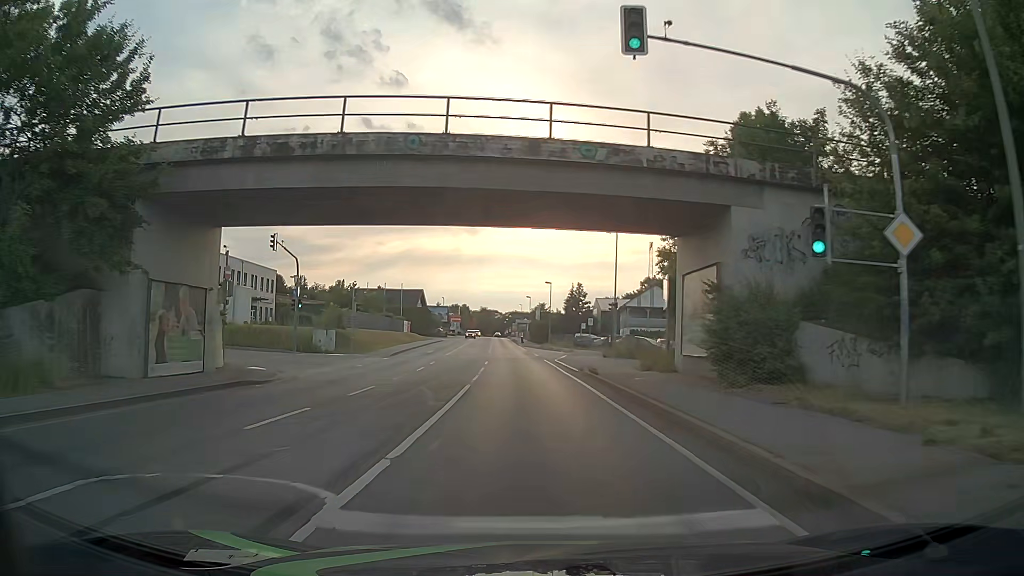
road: primary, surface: asphalt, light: Day
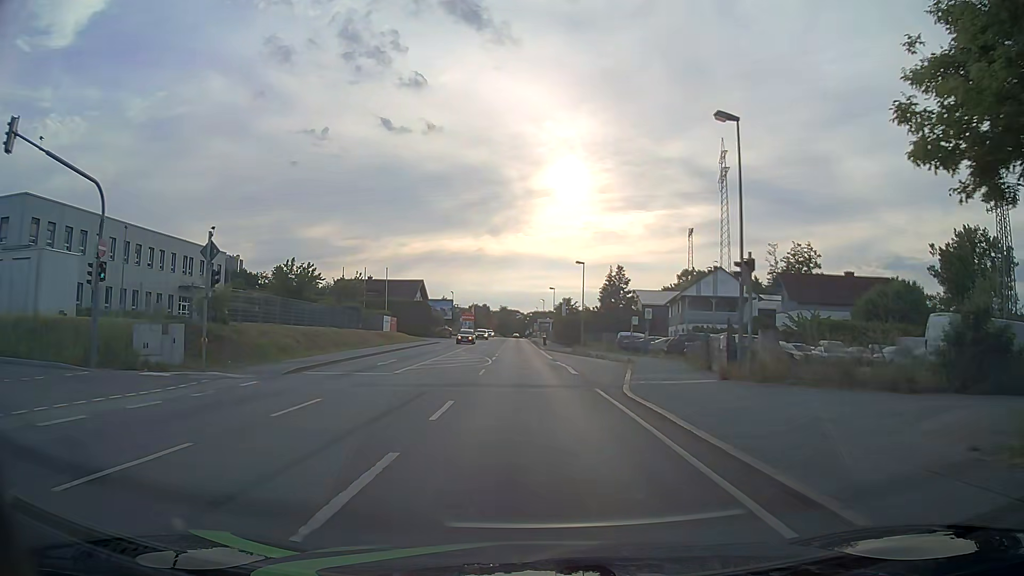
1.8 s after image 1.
(-0.4, +22.7) m; -4°
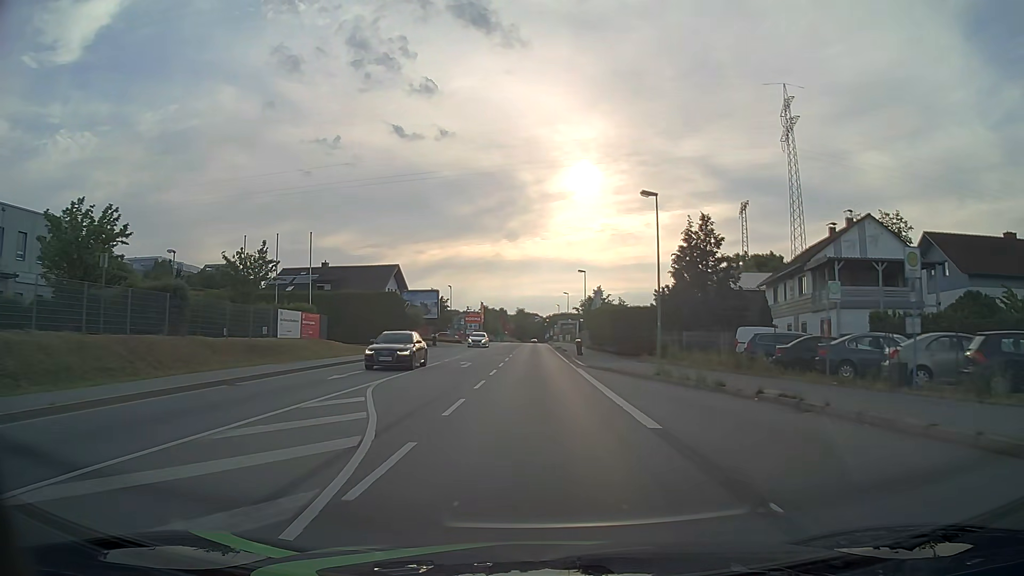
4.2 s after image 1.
(+0.3, +30.3) m; +1°
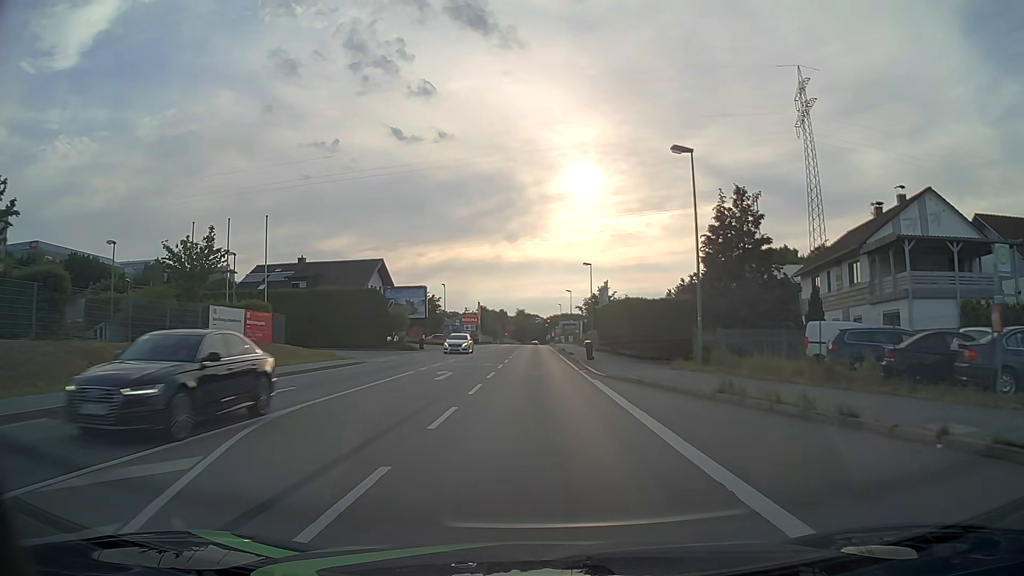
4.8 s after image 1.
(0.0, +7.6) m; 0°
(0, +10) (0, +20) (0, +30) (0, +40) (0, +50) (0, +60) (0, +70) (0, +80) (0, +90) (0, +100) m
